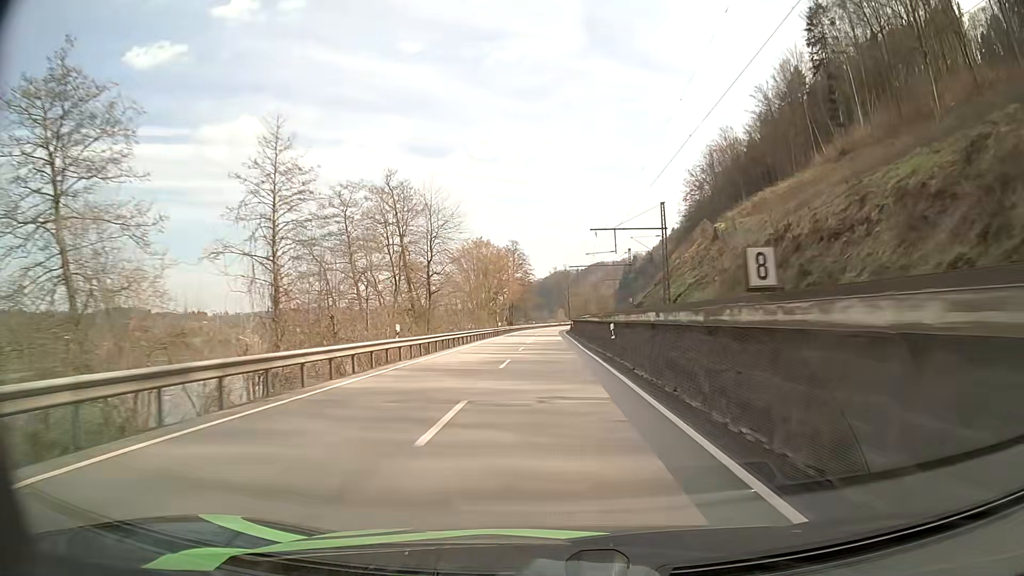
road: primary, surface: asphalt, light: Day
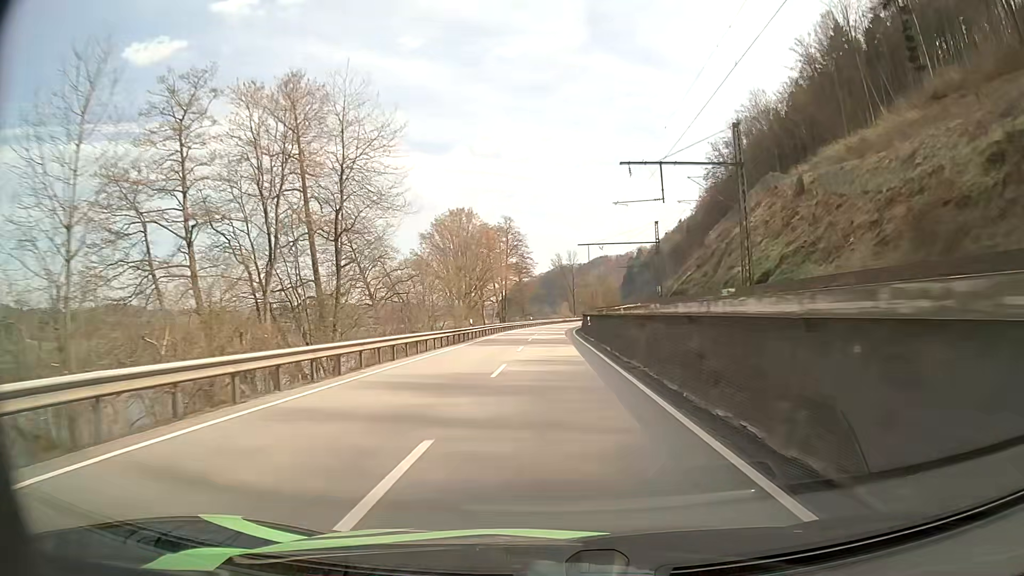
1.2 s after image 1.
(-0.1, +27.7) m; 0°
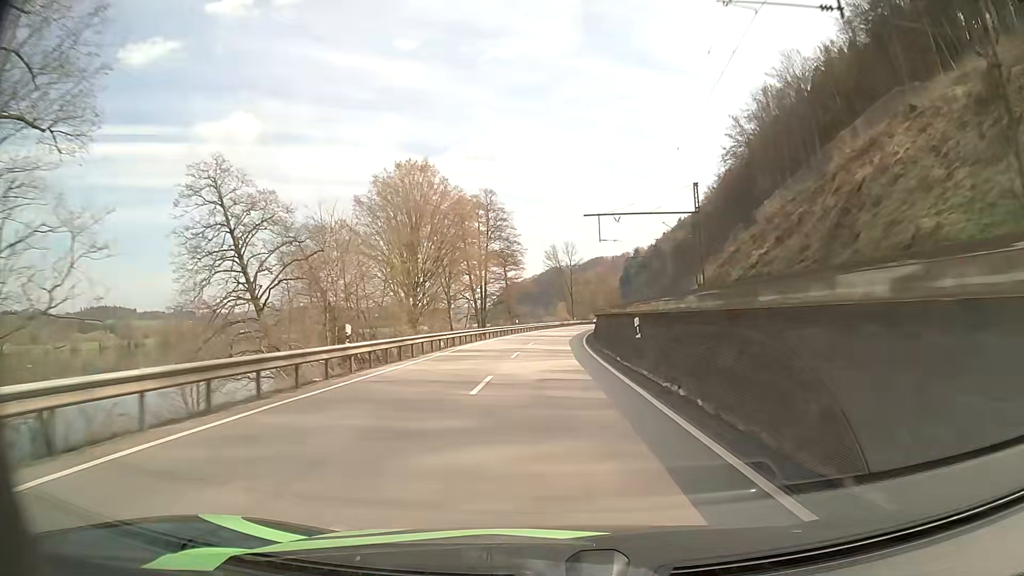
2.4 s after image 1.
(+0.1, +27.0) m; +1°
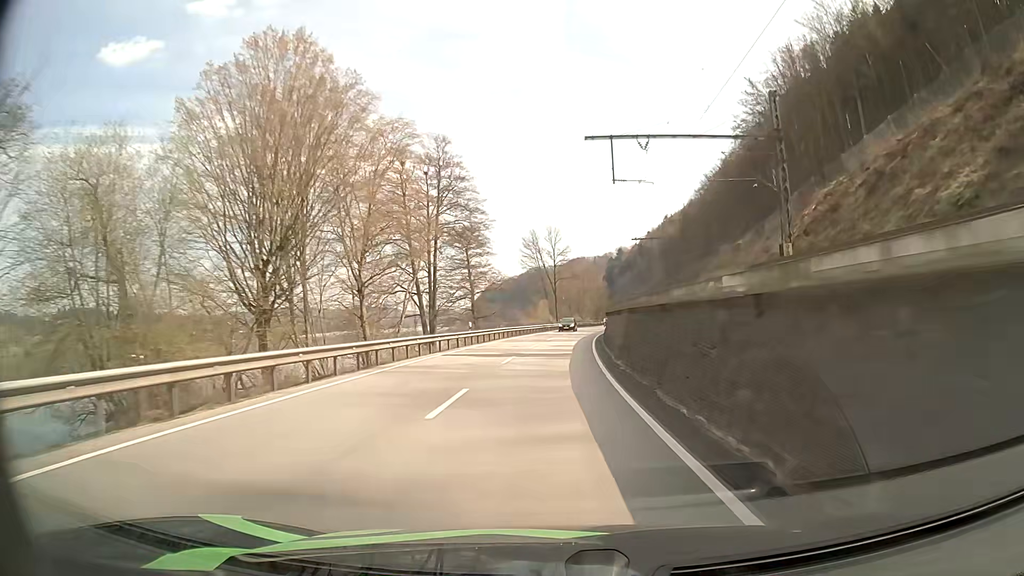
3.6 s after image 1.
(+0.2, +26.7) m; +1°
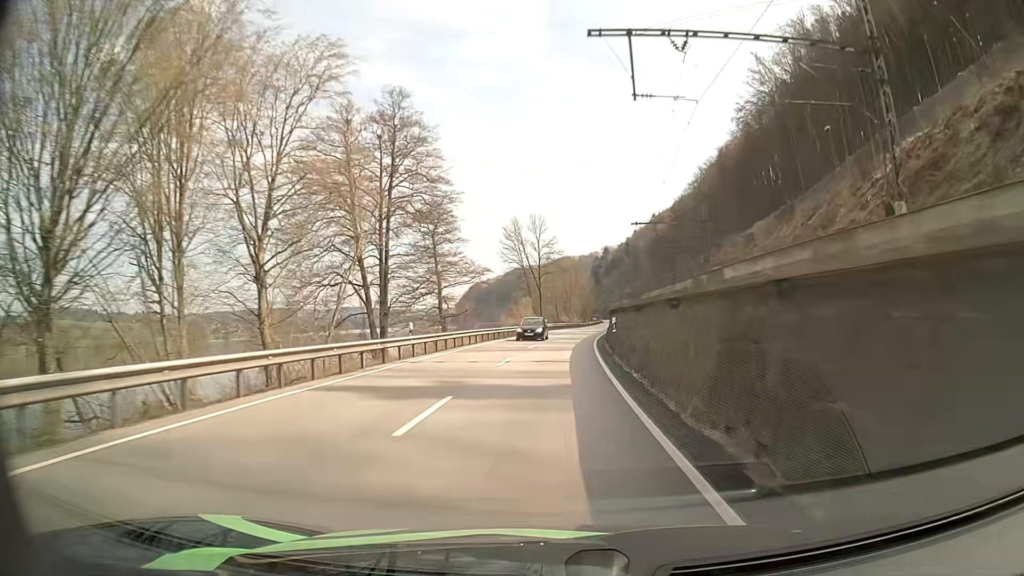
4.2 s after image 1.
(+0.2, +13.4) m; +1°
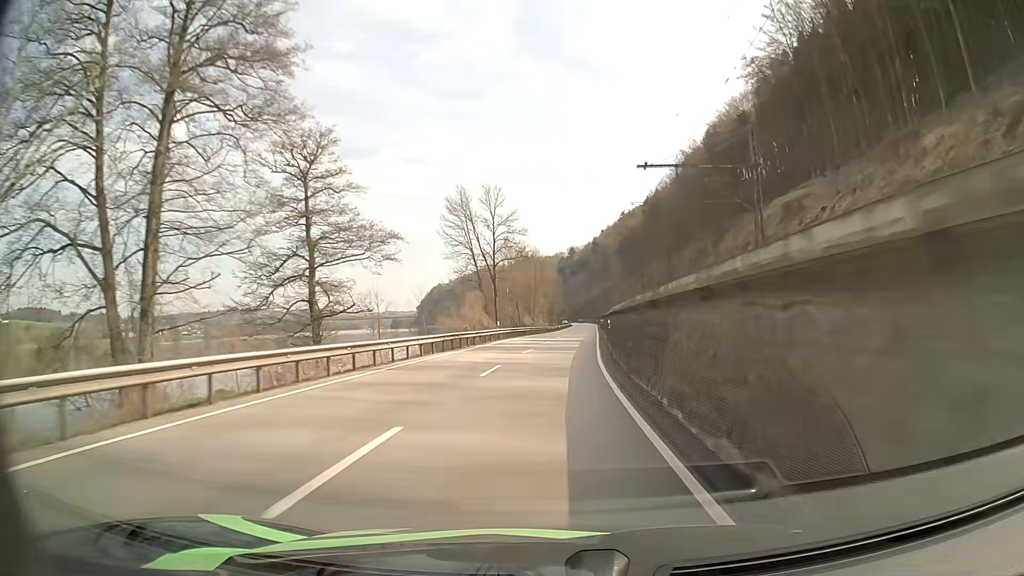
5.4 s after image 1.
(+0.7, +27.2) m; +3°
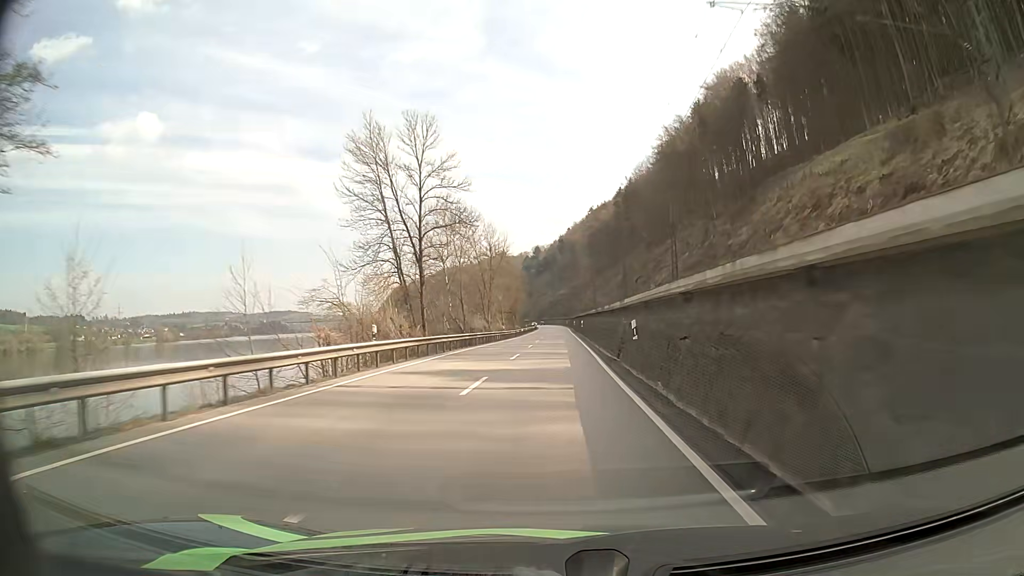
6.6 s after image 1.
(+0.8, +27.7) m; +3°
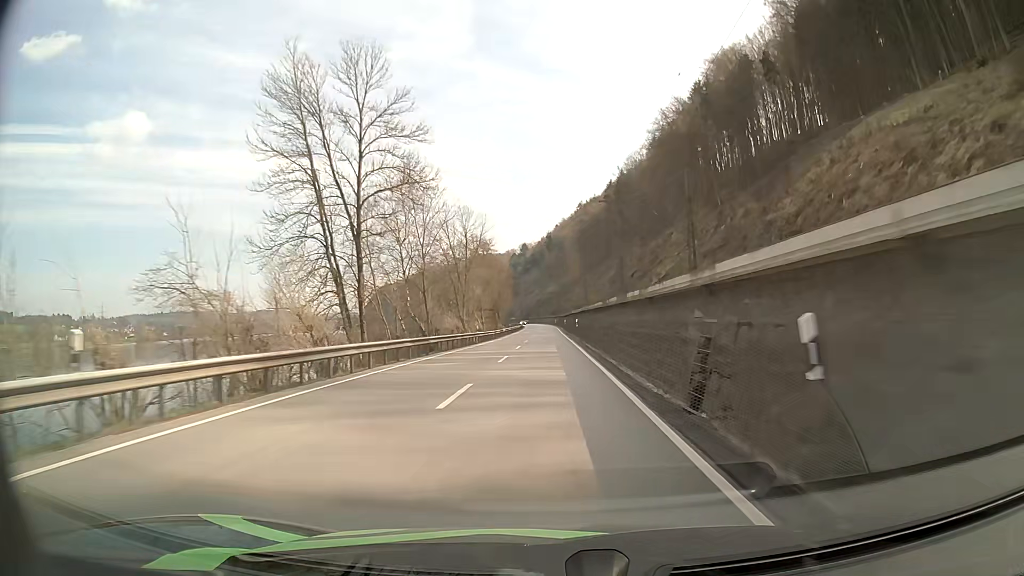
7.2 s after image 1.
(+0.2, +14.0) m; +1°
(0, +10) (0, +20) (0, +30) (0, +40) (0, +50) (0, +60) (0, +70) (0, +80) (0, +90) (0, +100) m
